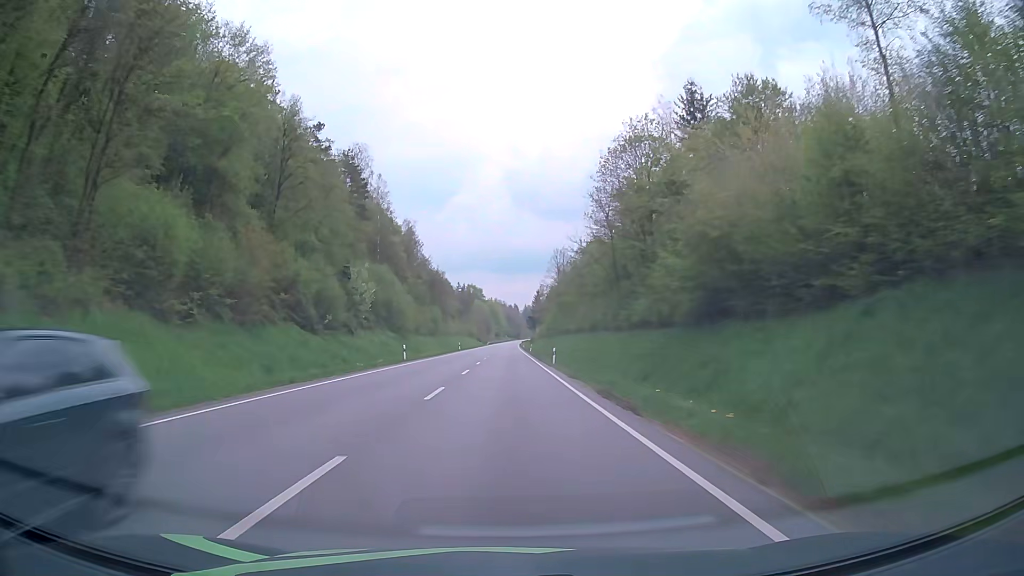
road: primary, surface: asphalt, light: Day
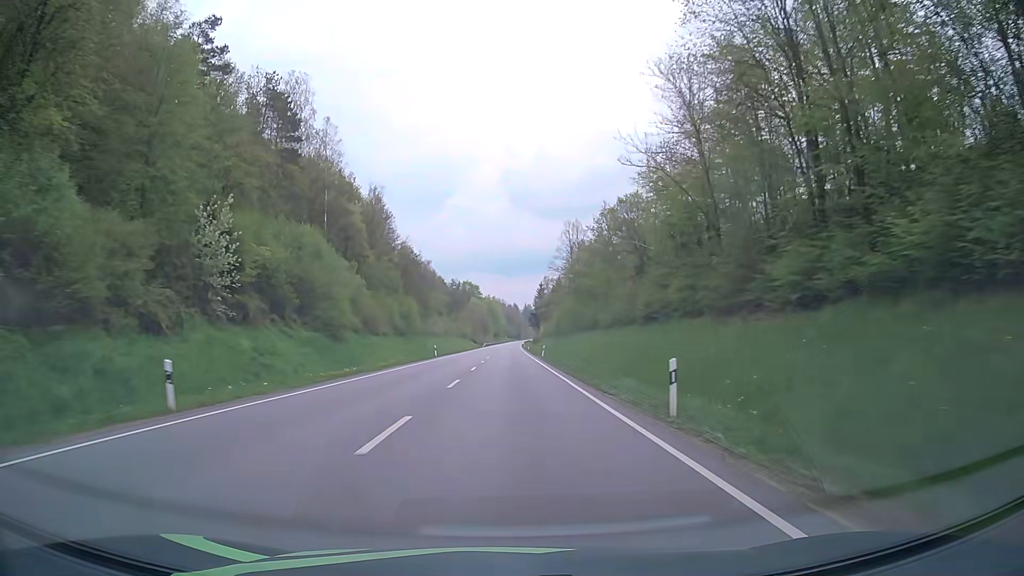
(0.0, +31.6) m; 0°
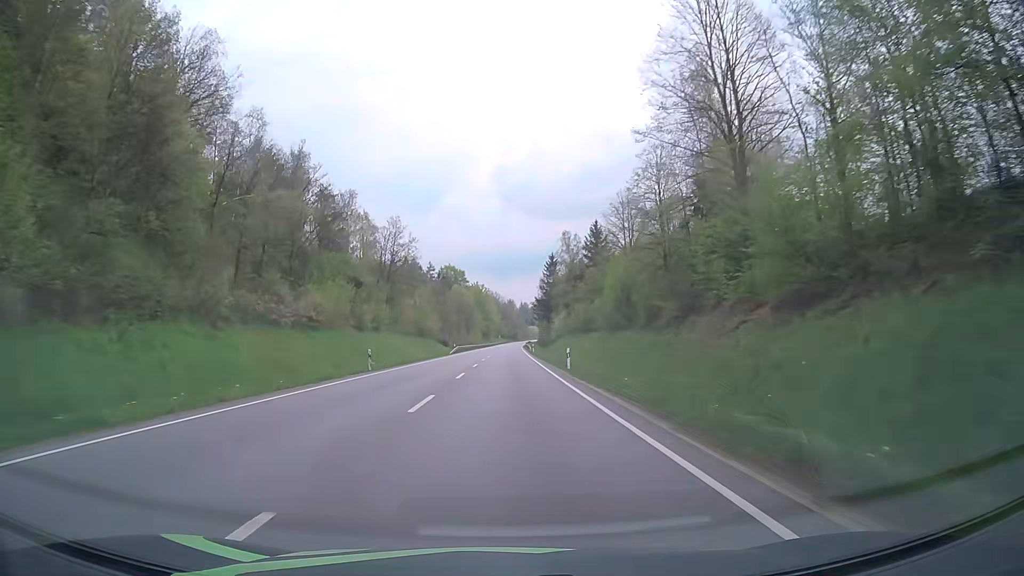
(+0.3, +78.9) m; 0°
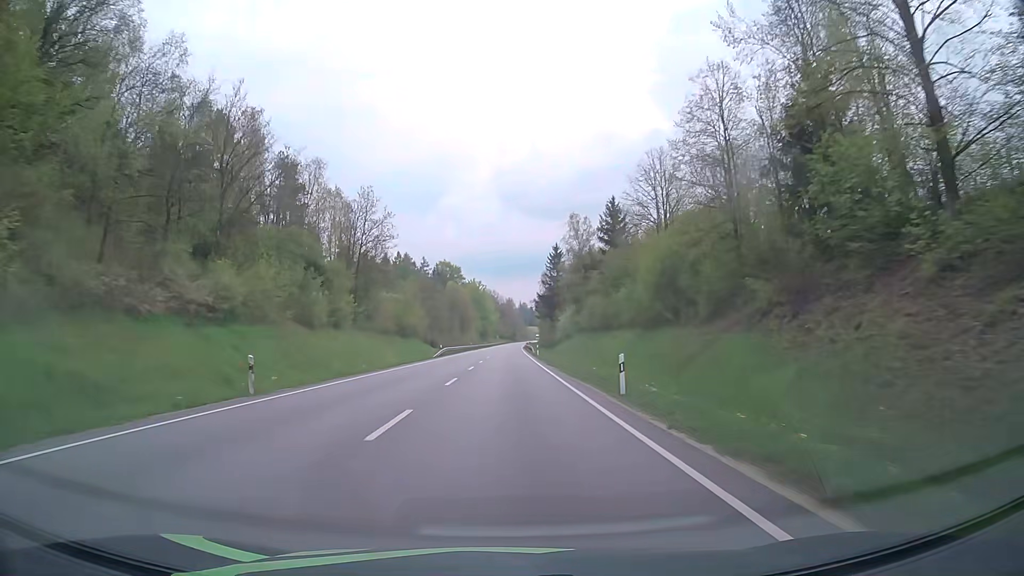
(+0.1, +15.8) m; +1°
